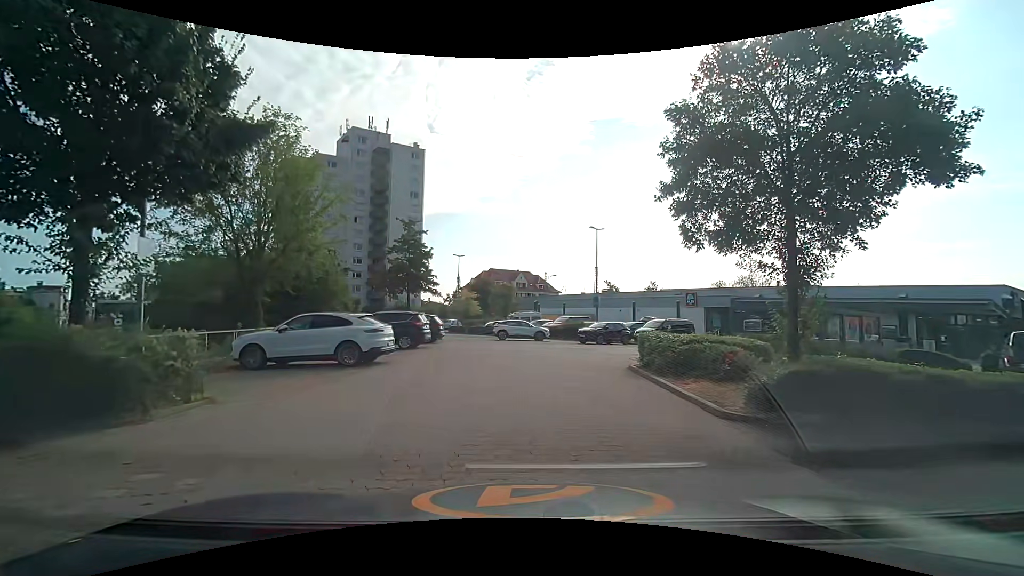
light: Day
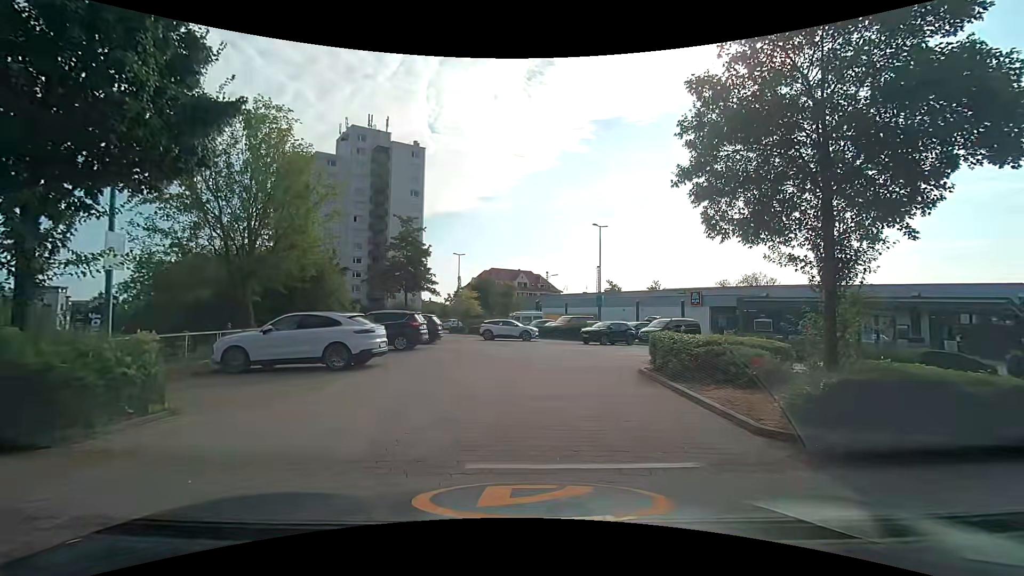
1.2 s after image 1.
(0.0, +1.0) m; 0°
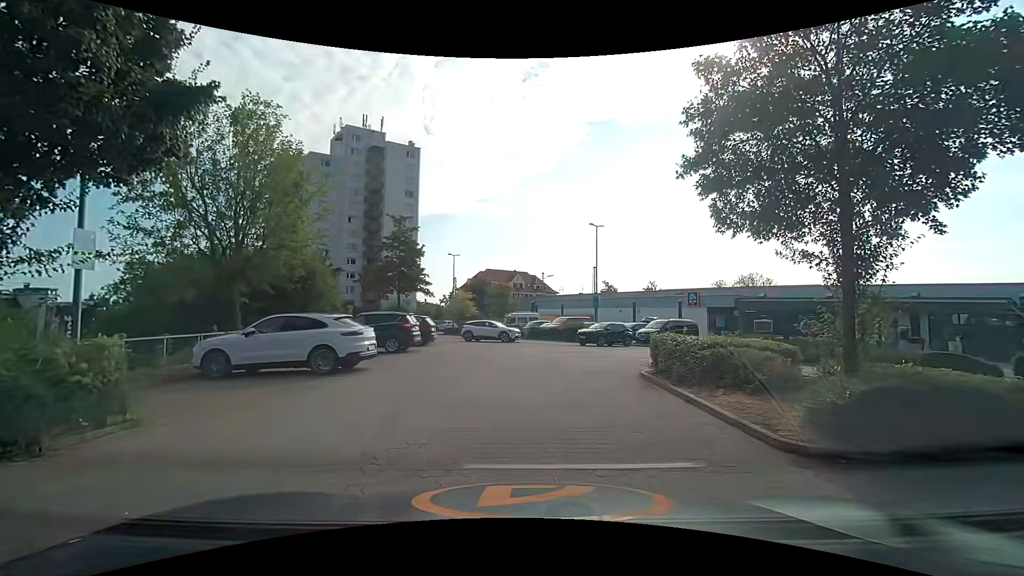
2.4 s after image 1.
(0.0, +0.6) m; 0°
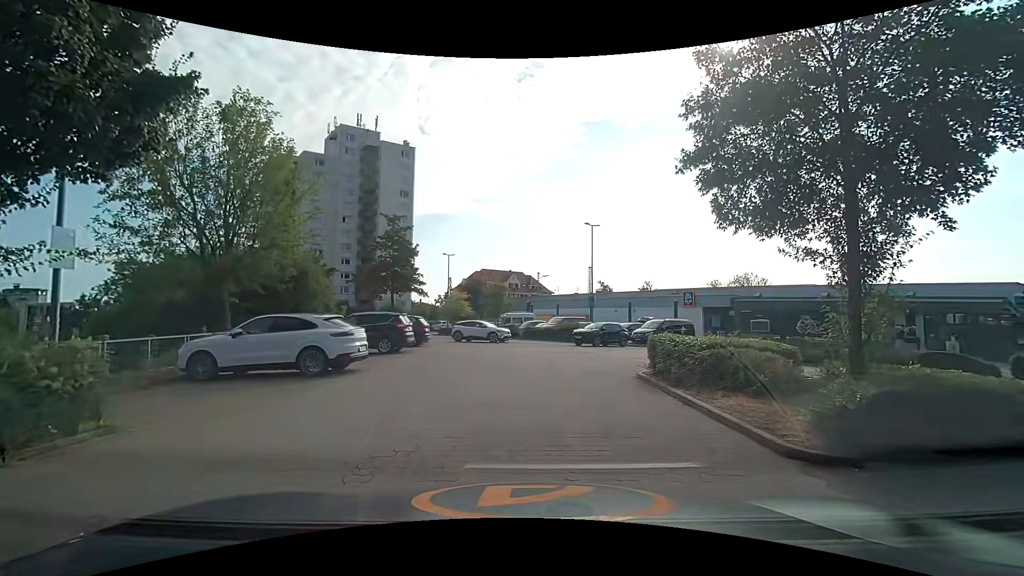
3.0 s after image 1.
(0.0, +0.3) m; 0°
